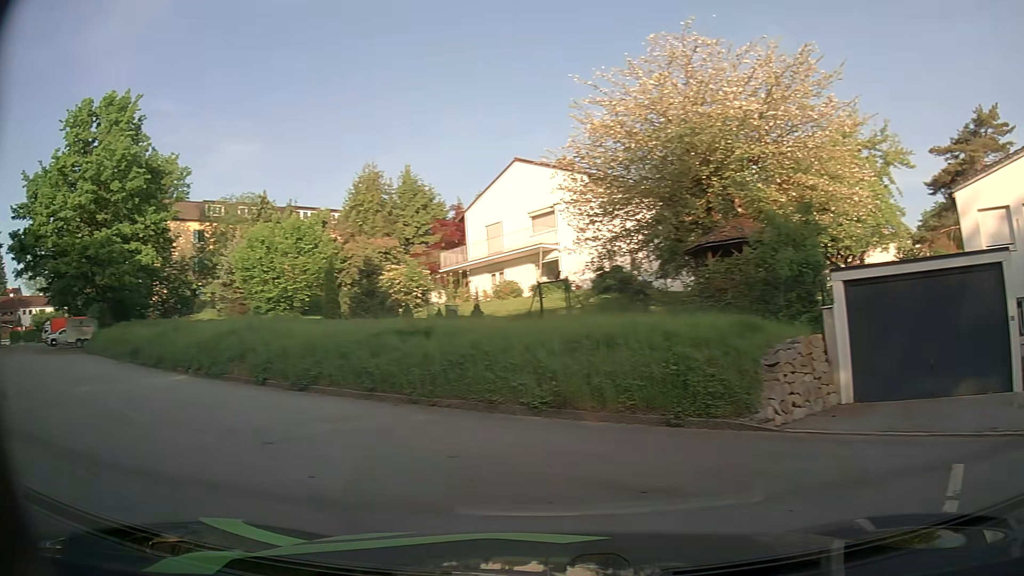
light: Day
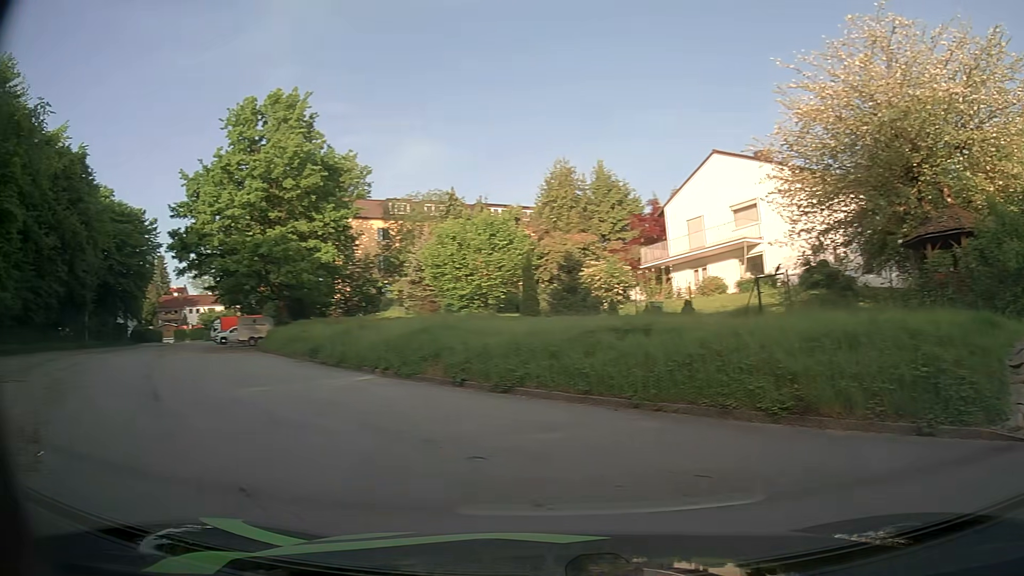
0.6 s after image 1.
(-0.1, +1.3) m; -14°
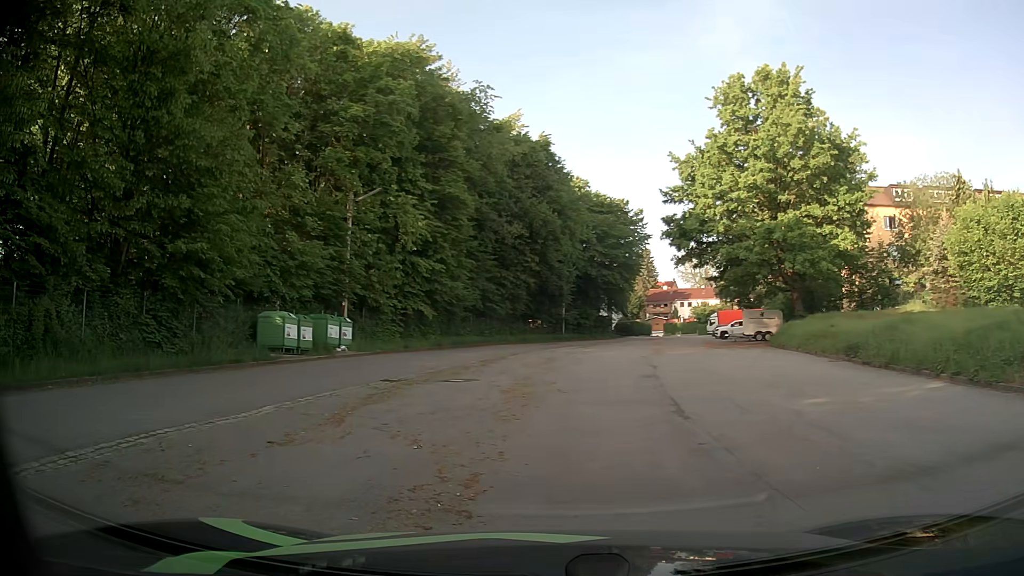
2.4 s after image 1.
(-1.9, +3.9) m; -43°
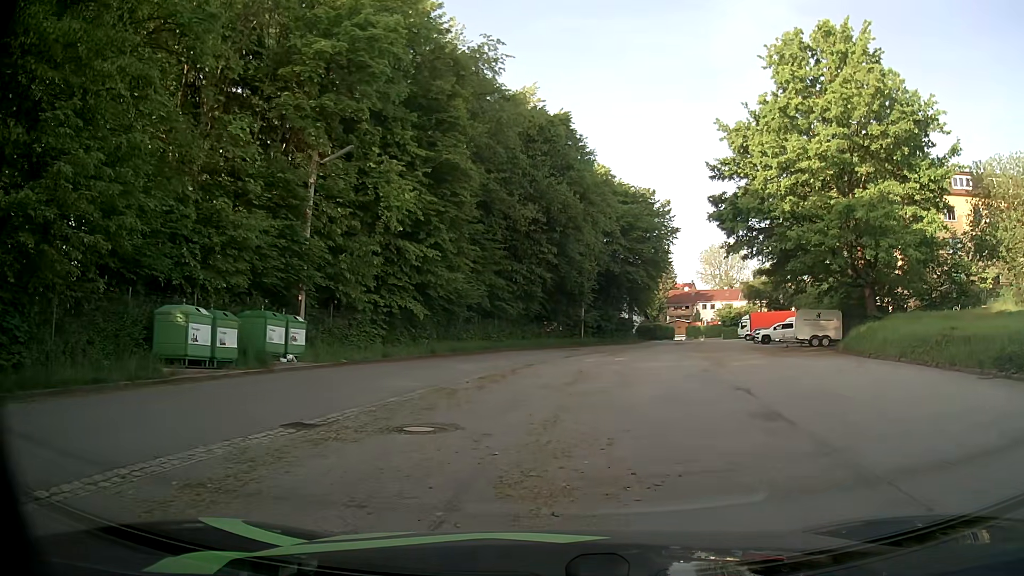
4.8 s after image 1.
(-0.5, +8.5) m; -1°
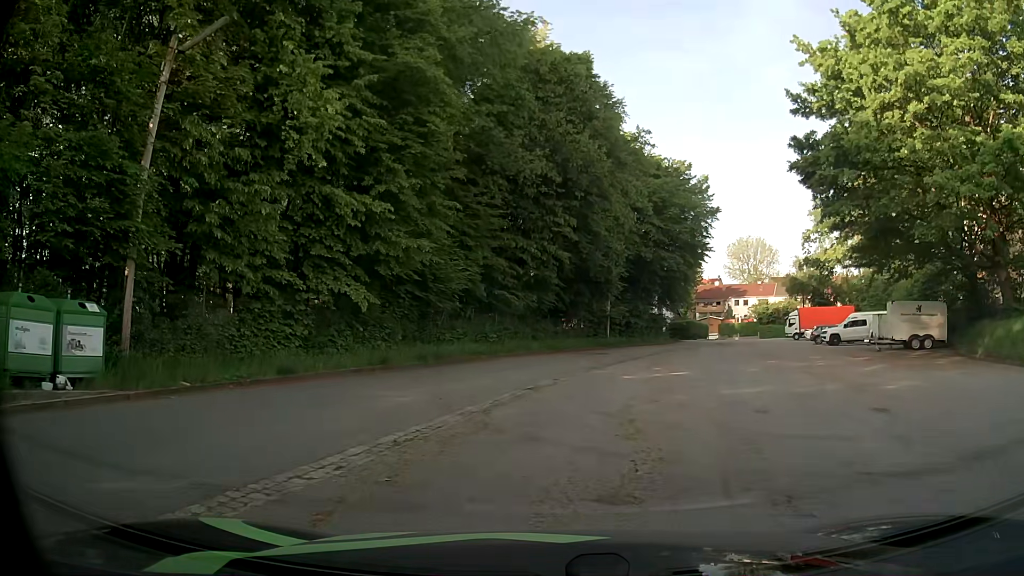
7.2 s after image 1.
(+0.1, +11.7) m; -2°
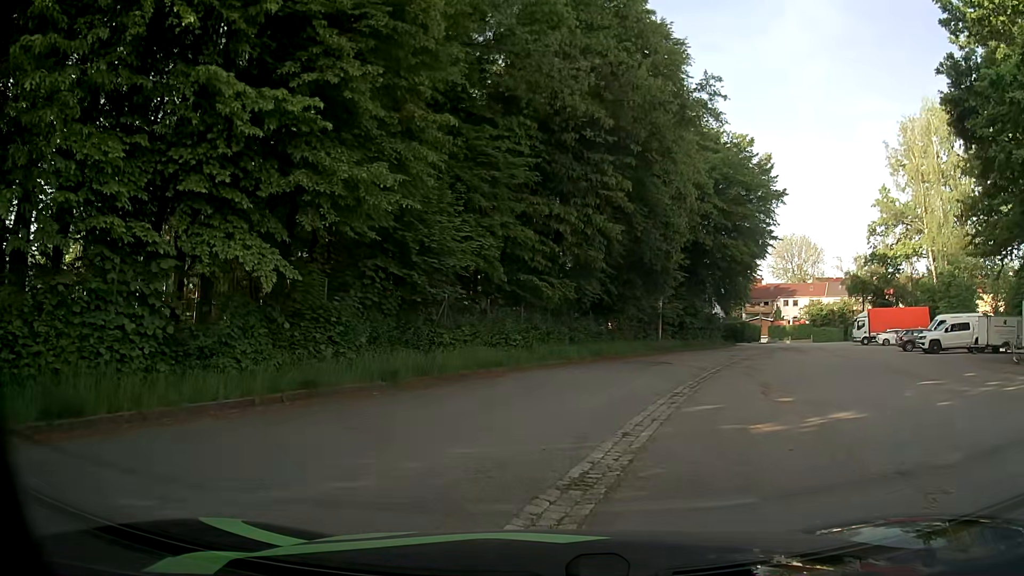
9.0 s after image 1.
(-0.4, +9.3) m; -3°
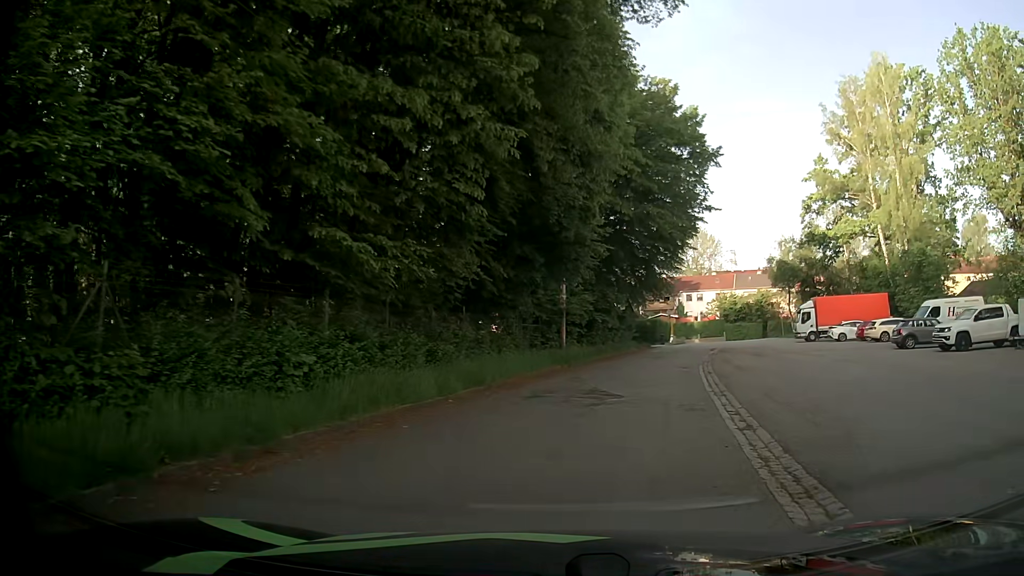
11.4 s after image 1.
(+0.6, +12.9) m; +9°
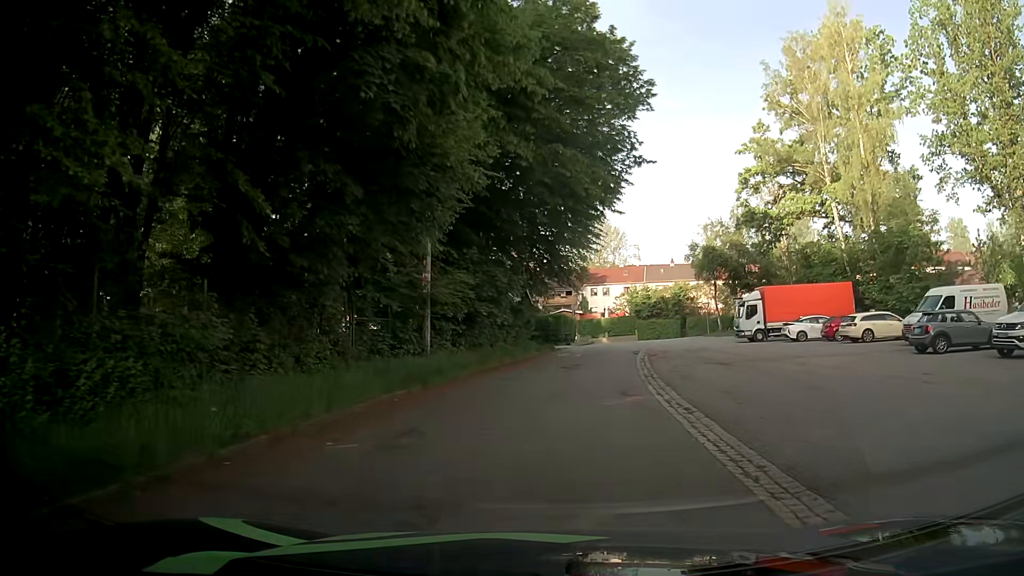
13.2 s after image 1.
(+1.2, +11.3) m; +10°
